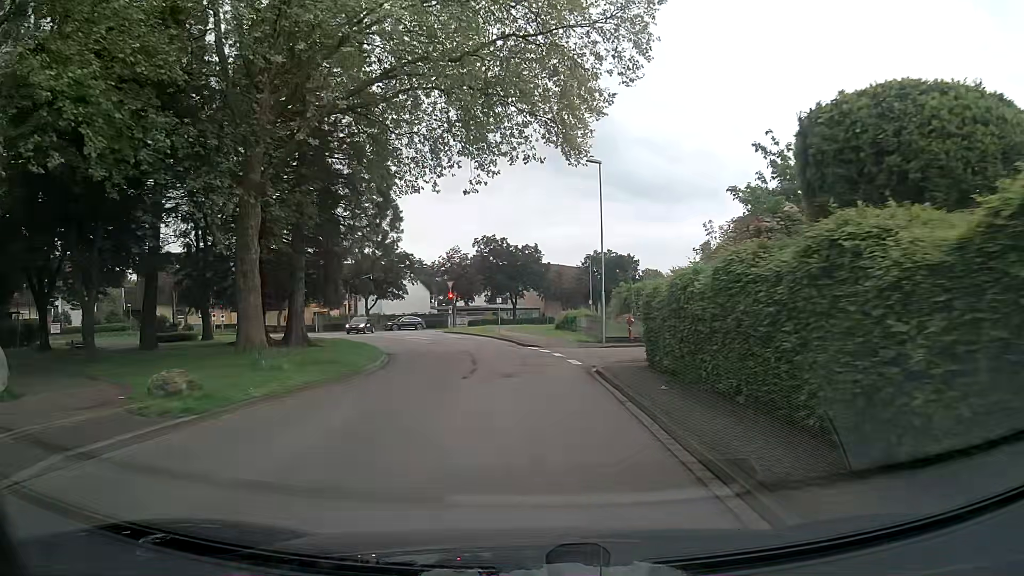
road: tertiary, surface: asphalt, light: Day
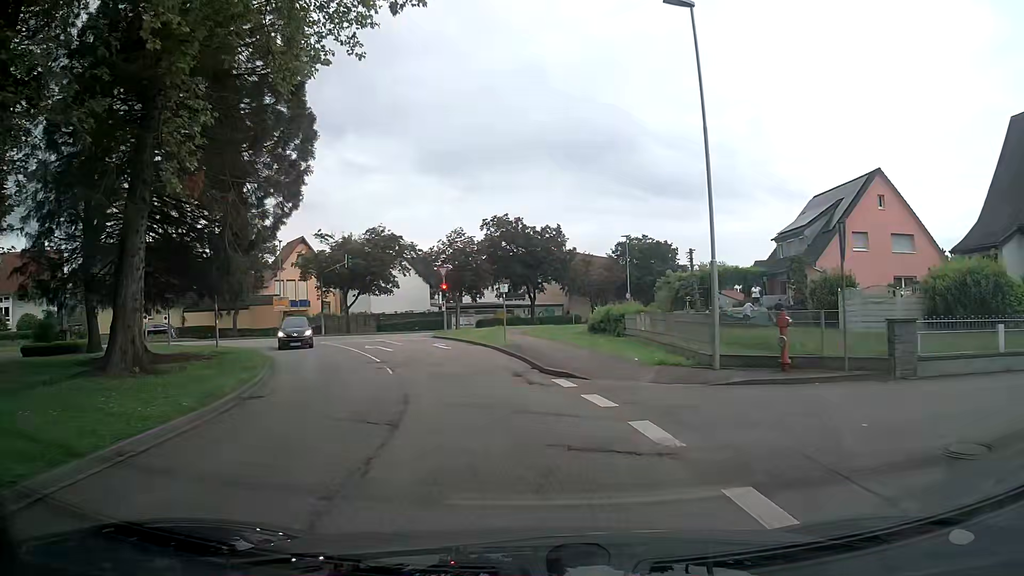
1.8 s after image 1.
(0.0, +15.9) m; -1°
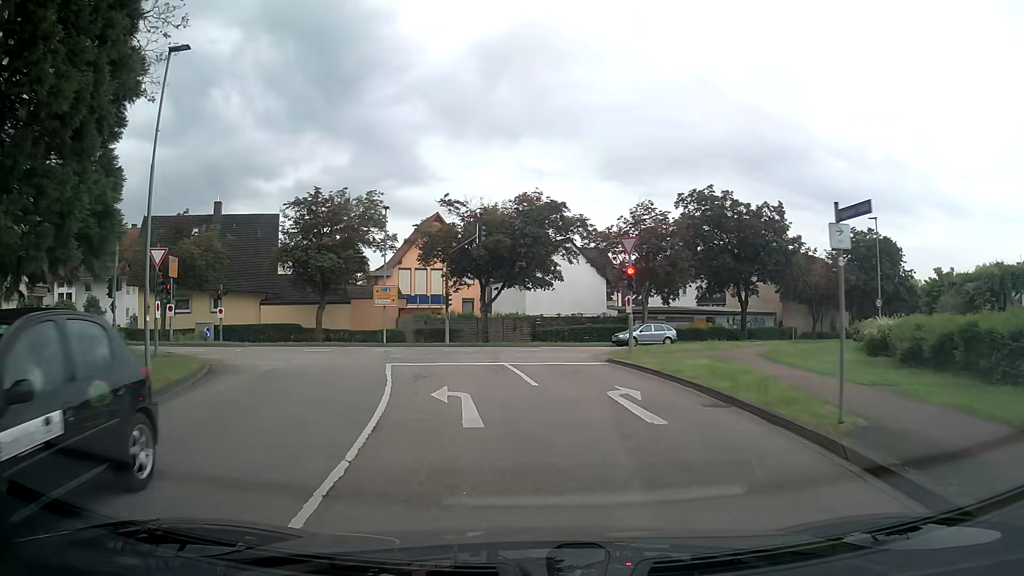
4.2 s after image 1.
(-2.3, +18.1) m; -15°
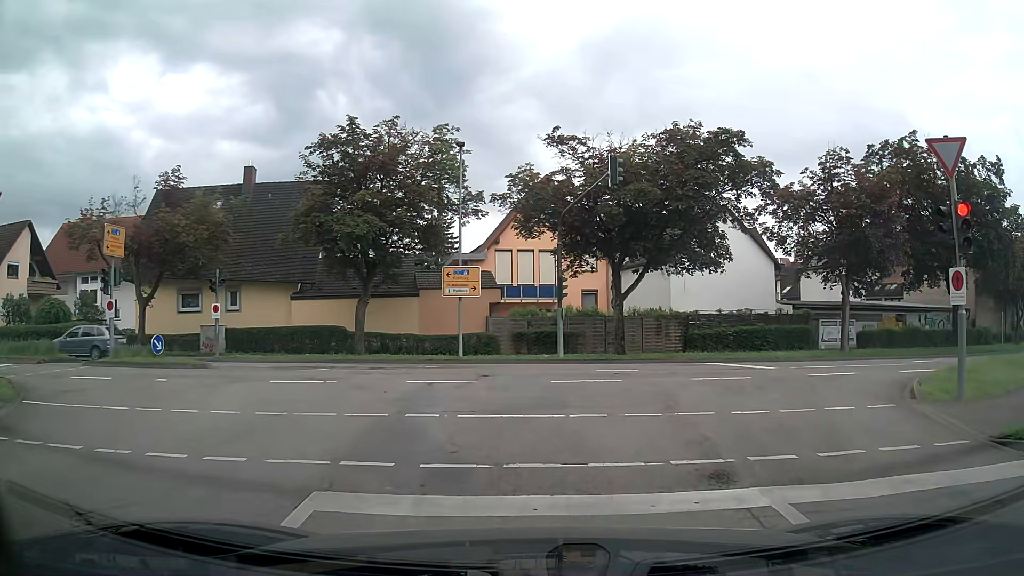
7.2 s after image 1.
(-1.4, +14.3) m; -10°
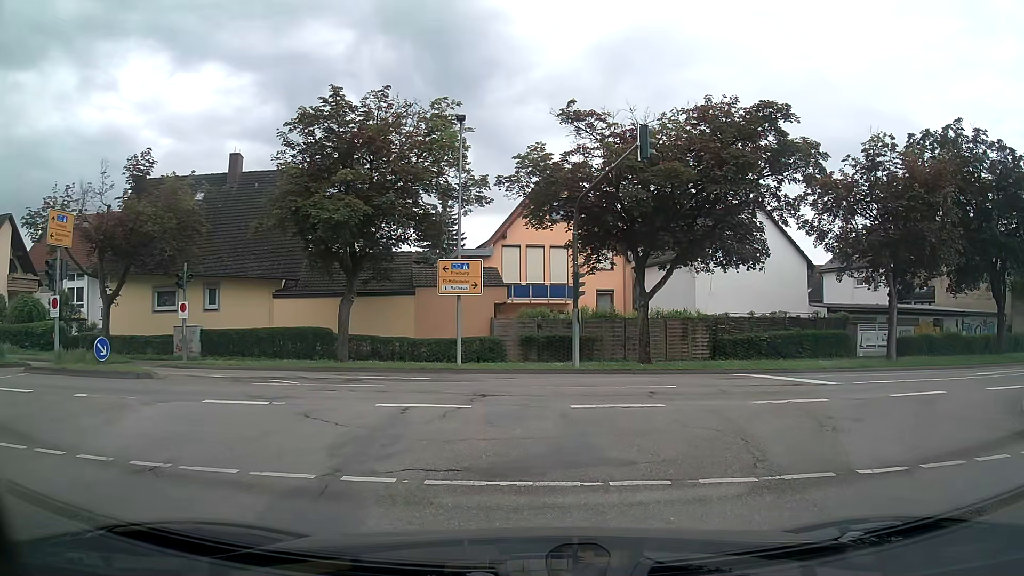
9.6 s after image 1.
(0.0, +3.4) m; +1°
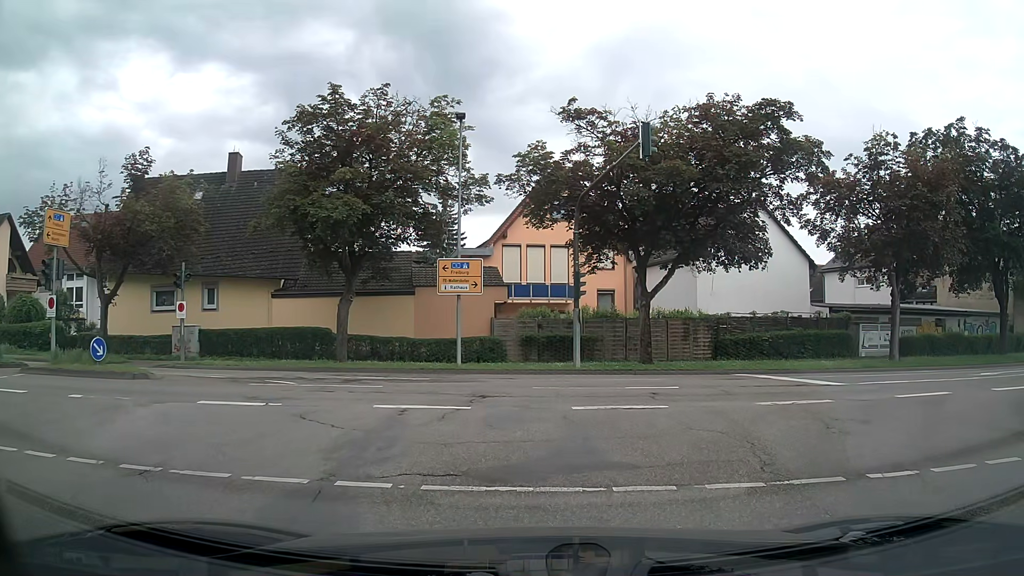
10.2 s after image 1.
(0.0, +0.2) m; 0°
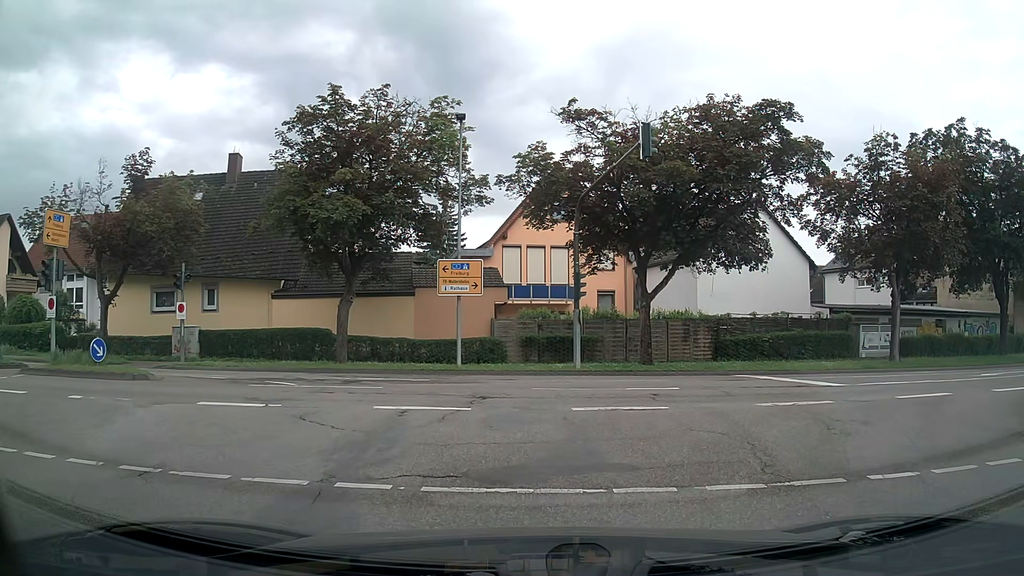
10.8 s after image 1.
(0.0, +0.1) m; 0°
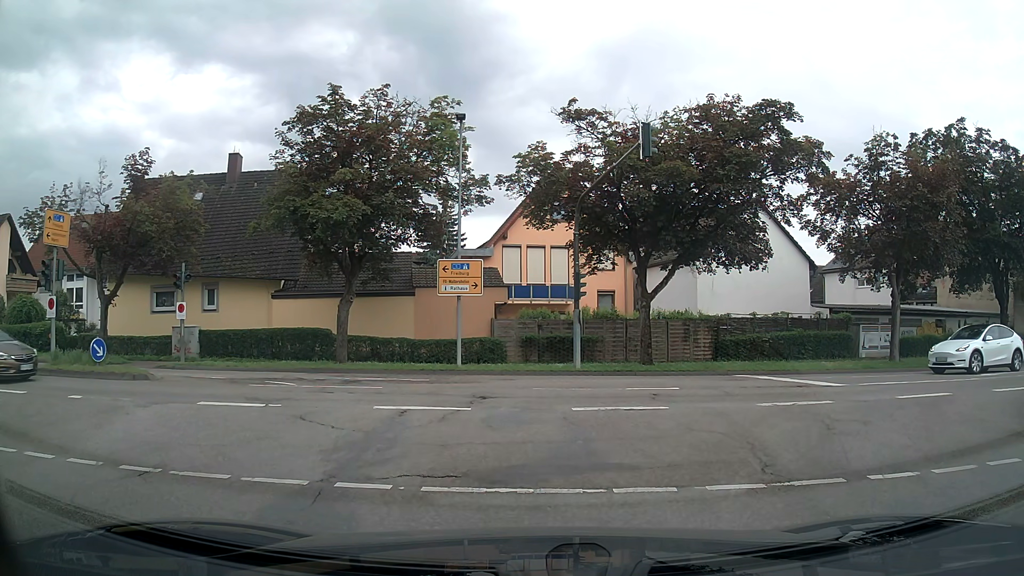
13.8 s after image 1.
(0.0, +0.1) m; 0°
